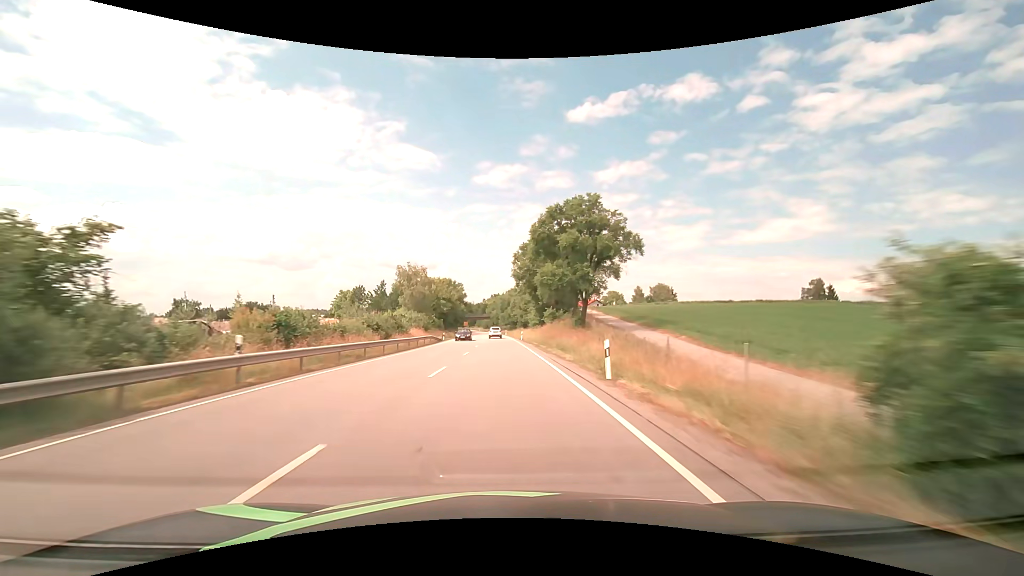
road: primary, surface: asphalt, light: Day
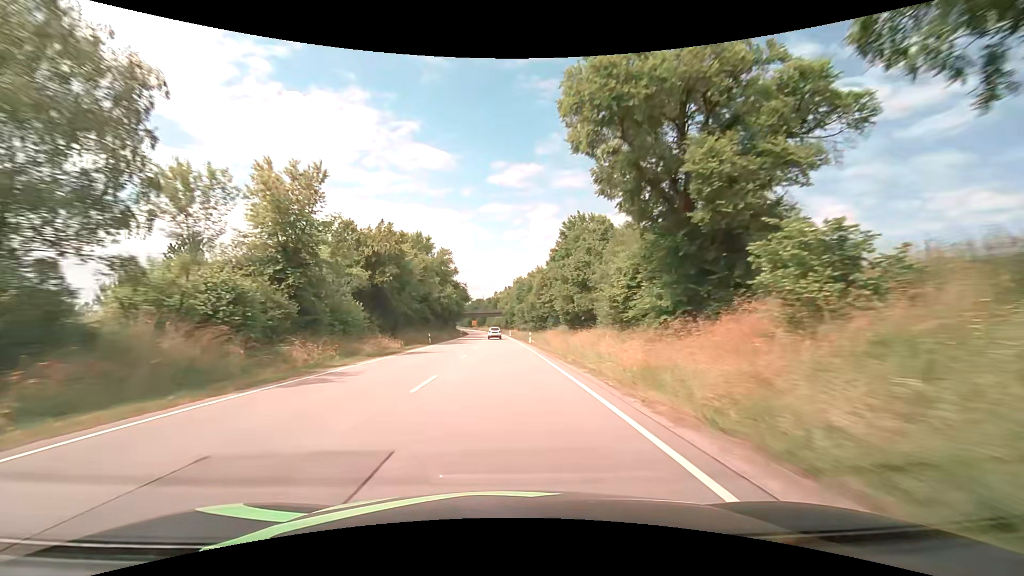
(-1.0, +63.2) m; -2°
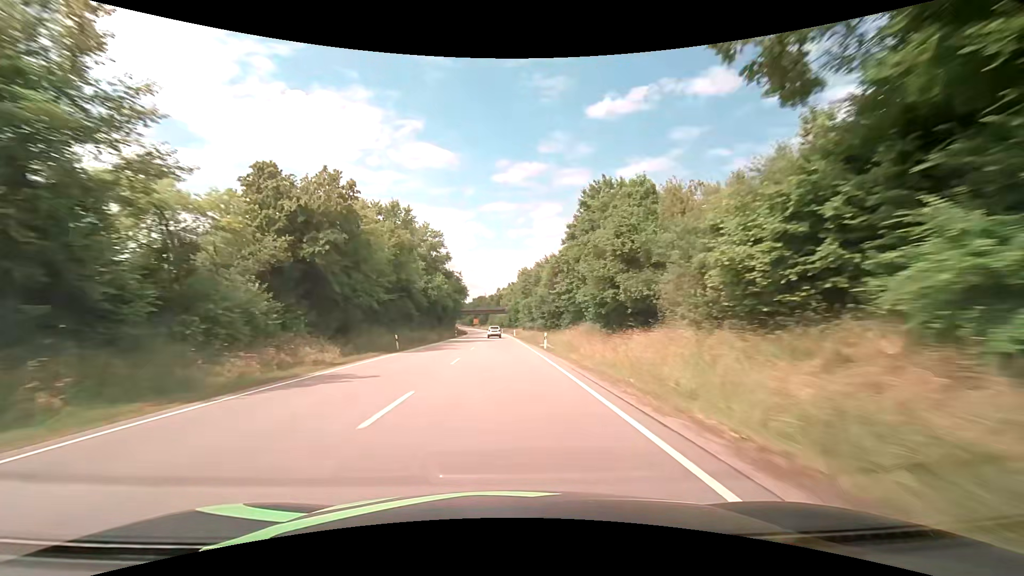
(0.0, +15.8) m; 0°
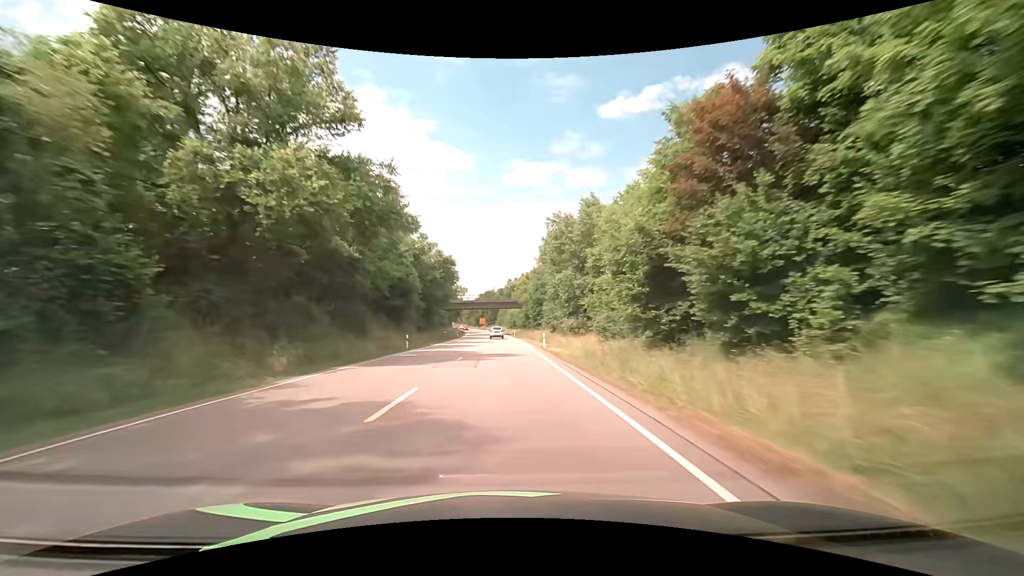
(-0.7, +47.5) m; -2°
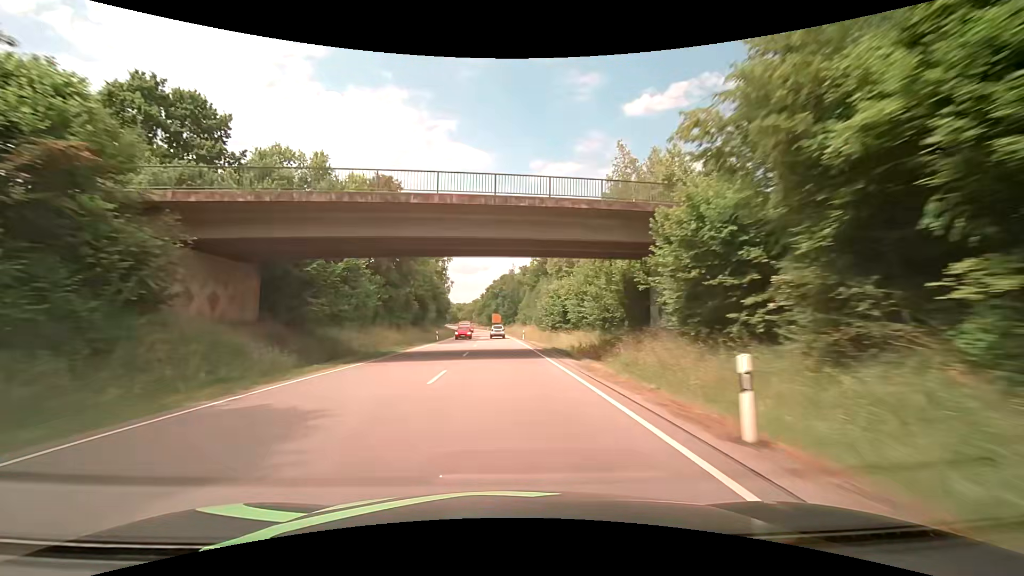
(-1.2, +79.3) m; -2°
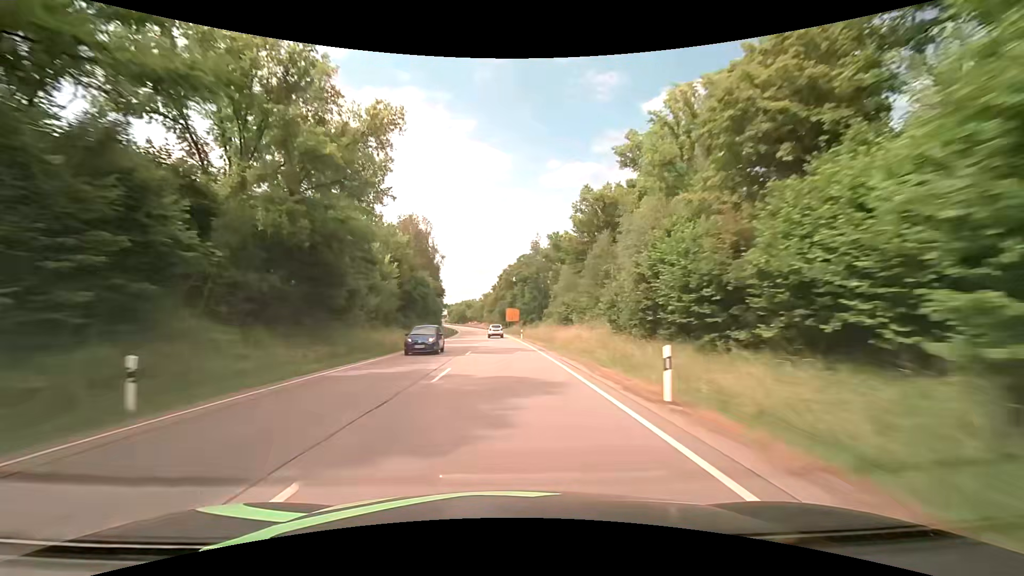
(-0.7, +47.5) m; -2°
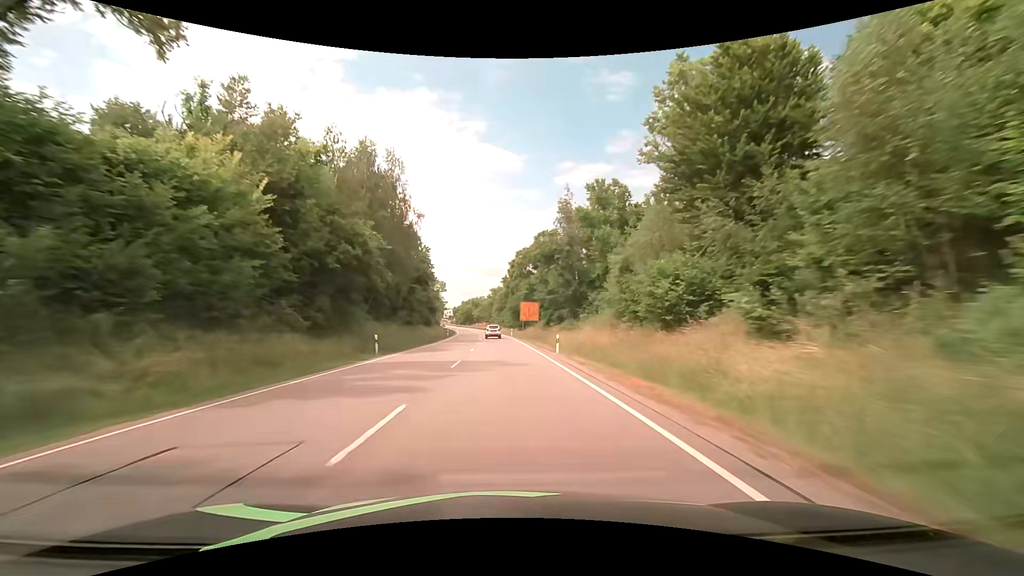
(-0.6, +31.6) m; -2°
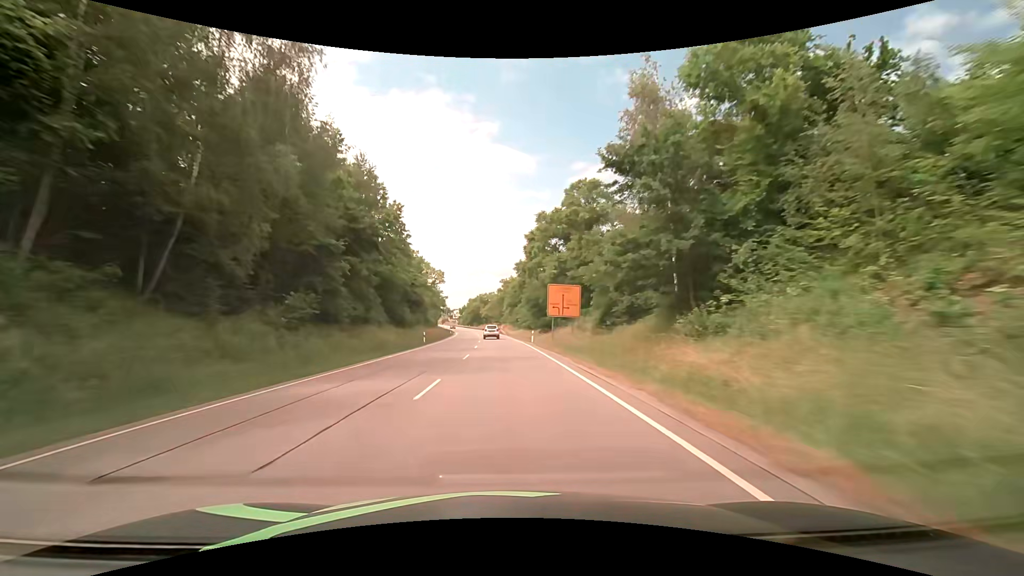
(-0.5, +31.5) m; -2°
(0, +10) (0, +20) (-1, +30) (-1, +40) (-1, +50) (-2, +60) (-2, +70) (-3, +80) (-4, +90) (-5, +100) m
